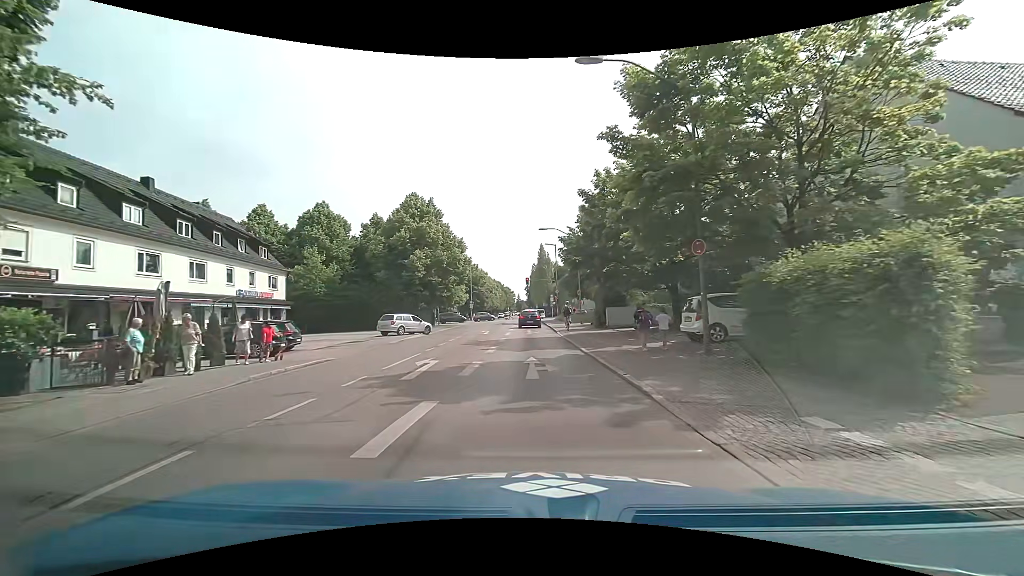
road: secondary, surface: asphalt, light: Day
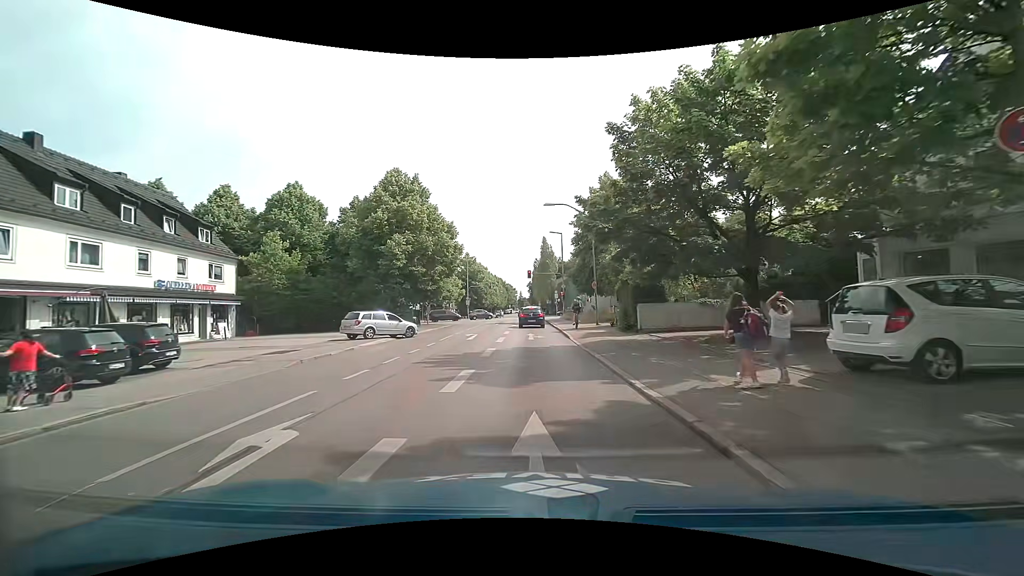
(0.0, +8.4) m; 0°
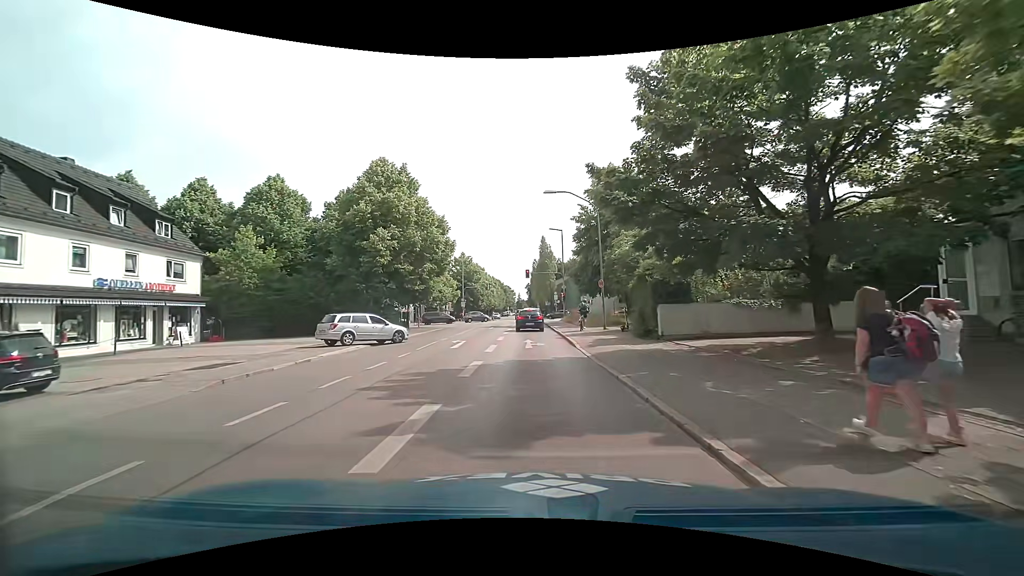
(0.0, +3.9) m; 0°
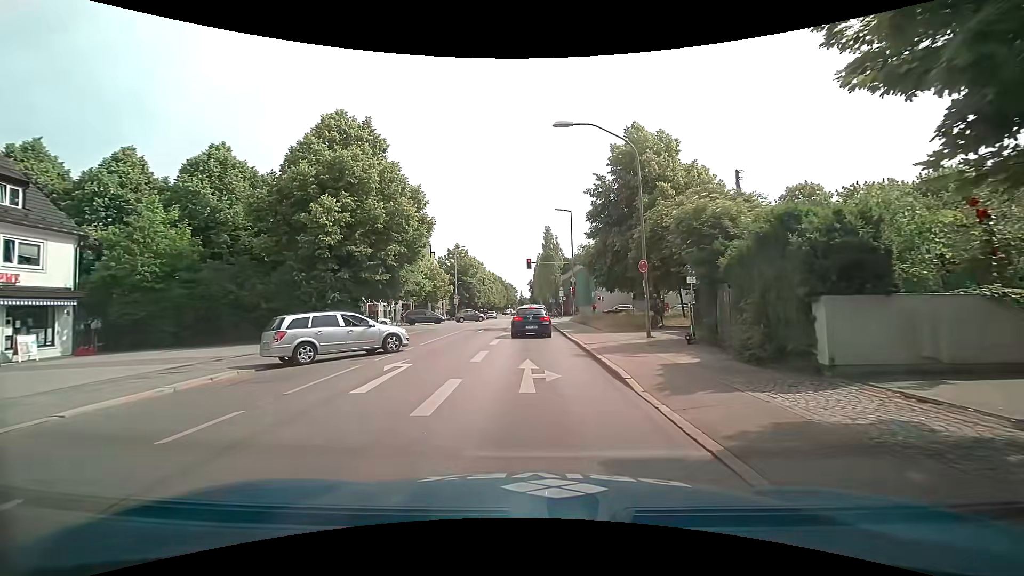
(-0.1, +9.8) m; -1°
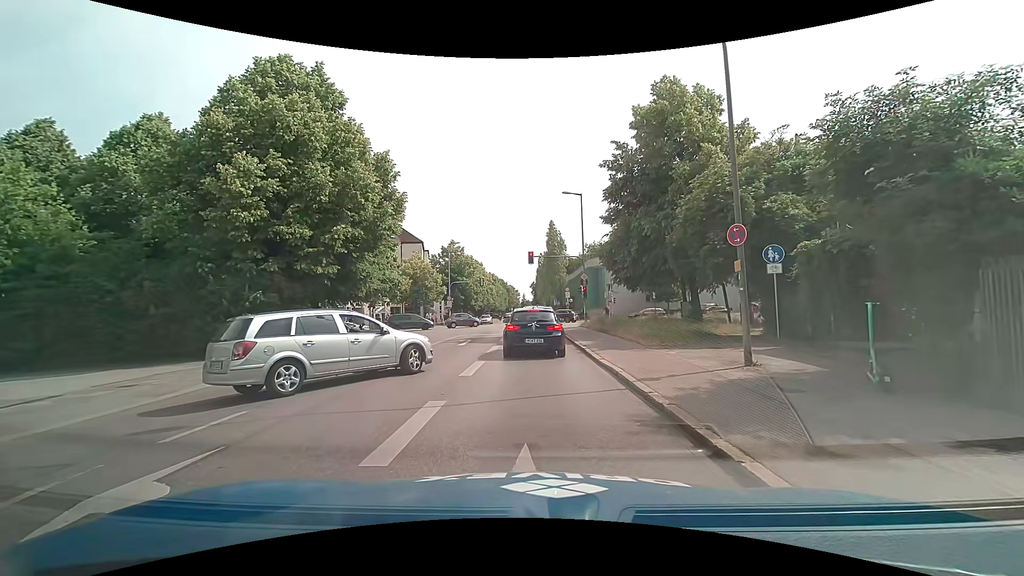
(+0.1, +7.6) m; +1°
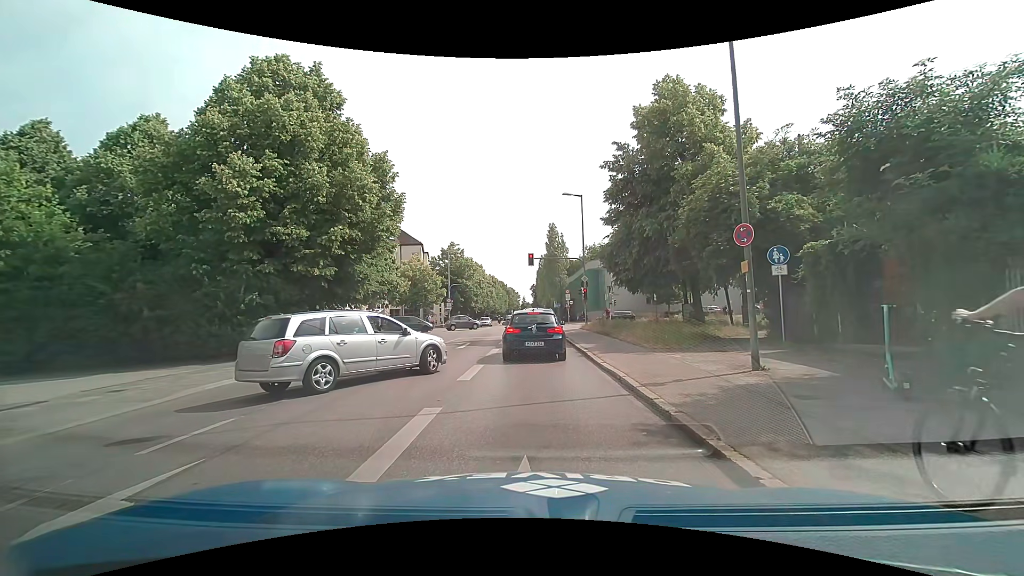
(0.0, +0.4) m; 0°
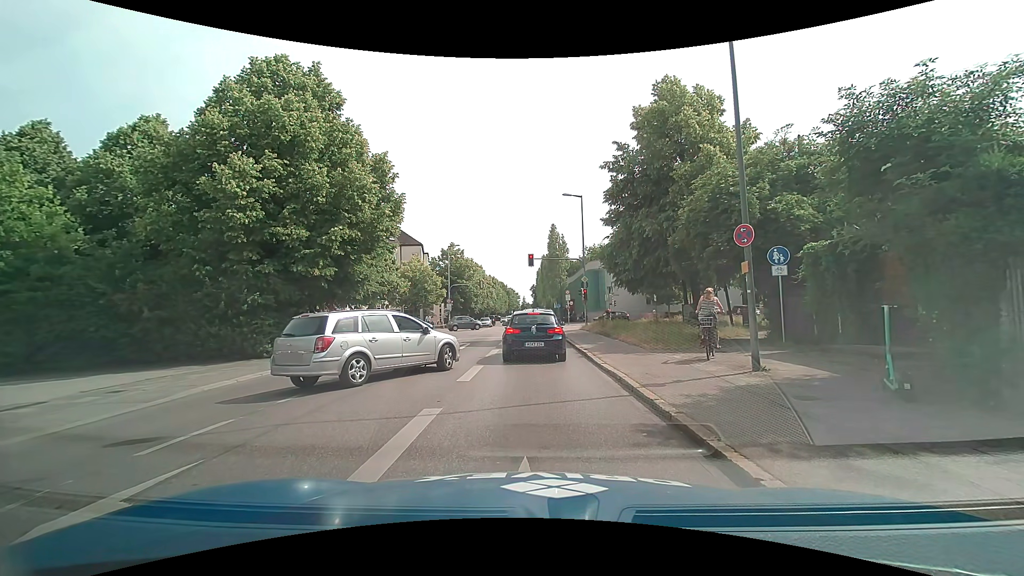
(0.0, +0.1) m; 0°
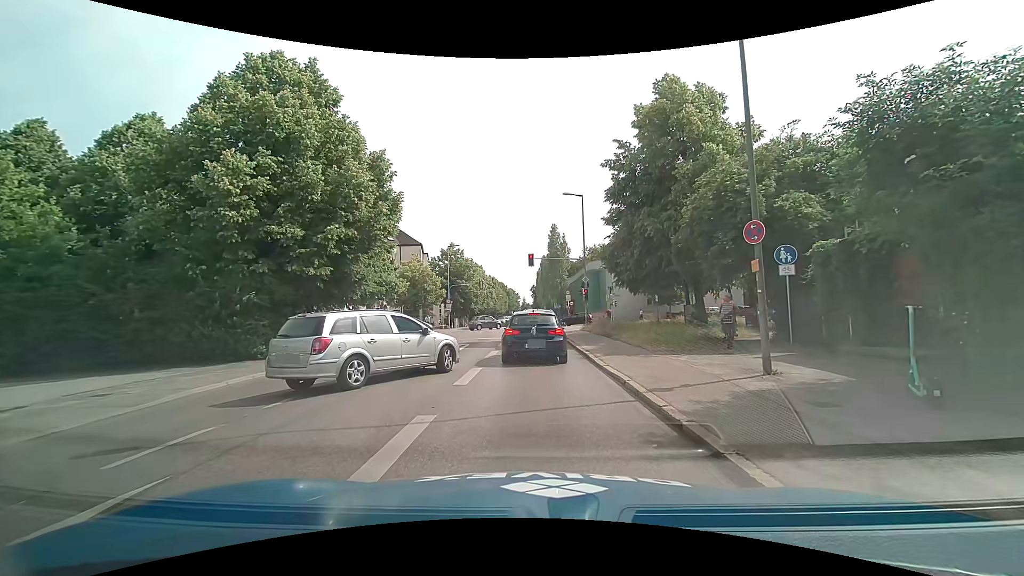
(0.0, +0.4) m; 0°
(0, +10) (0, +20) (0, +30) (0, +40) (-1, +50) (-1, +60) (-2, +70) (-2, +80) (-2, +90) (-3, +100) m
